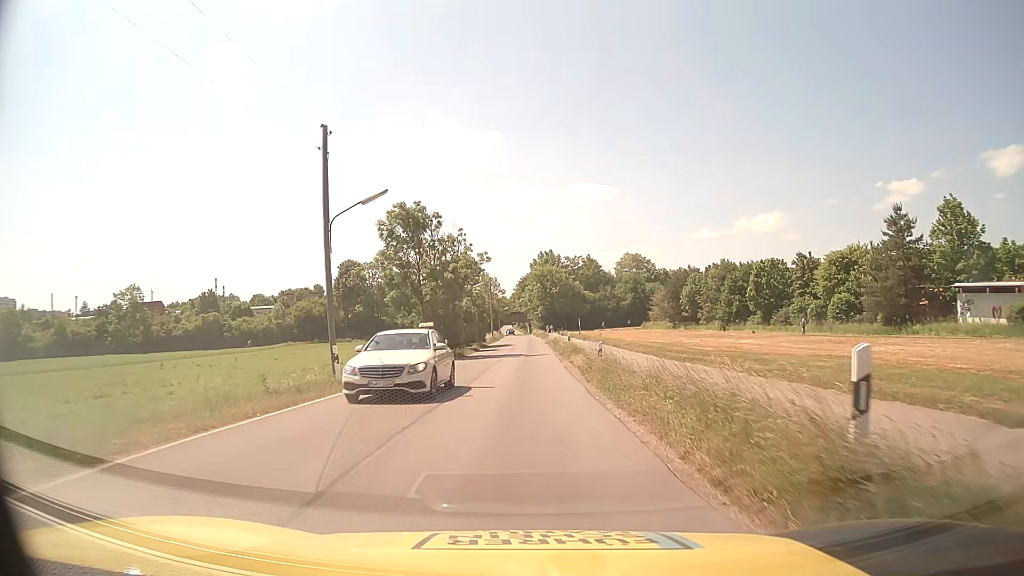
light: Day
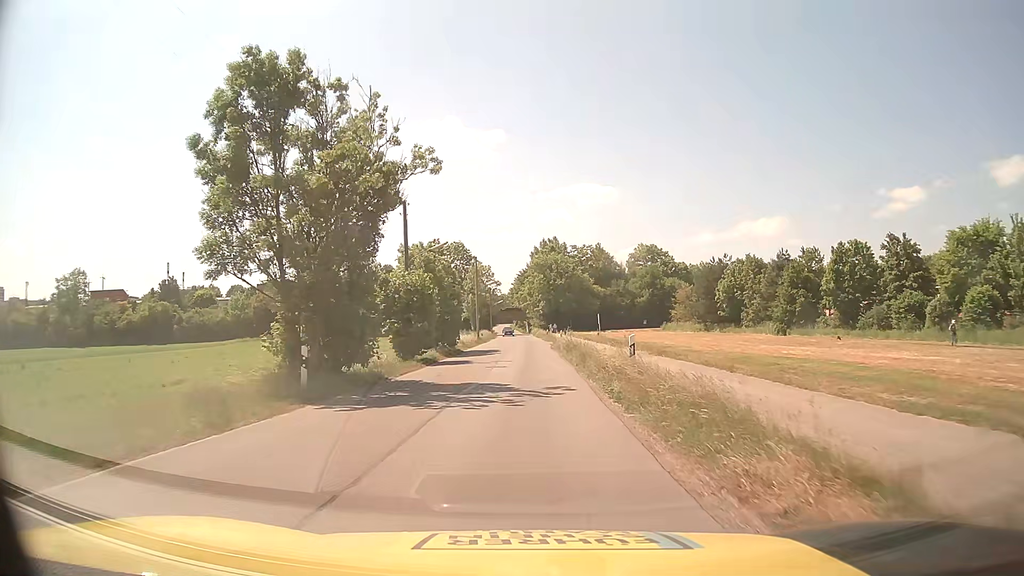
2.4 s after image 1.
(+0.1, +24.4) m; 0°
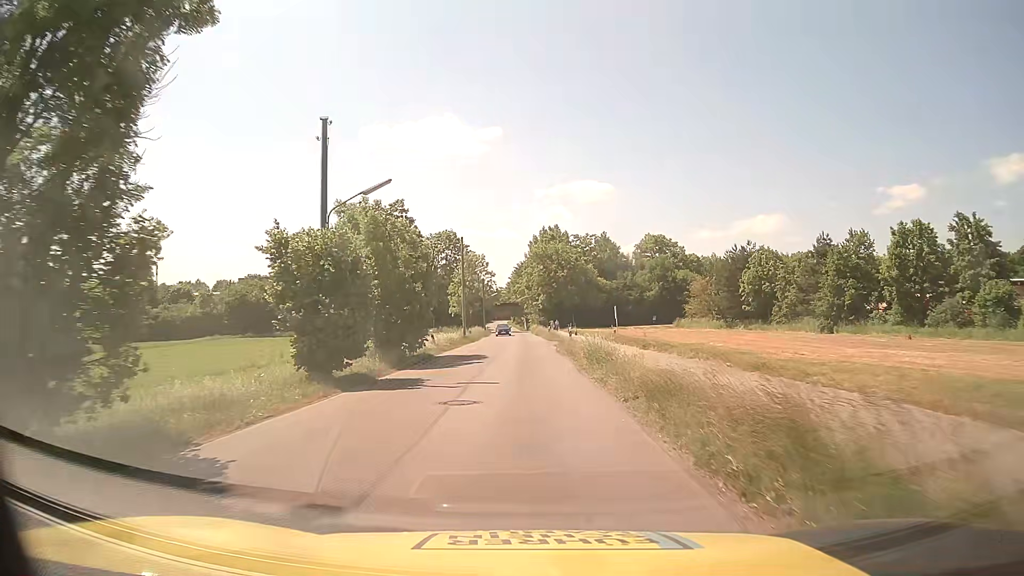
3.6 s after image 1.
(0.0, +12.7) m; 0°
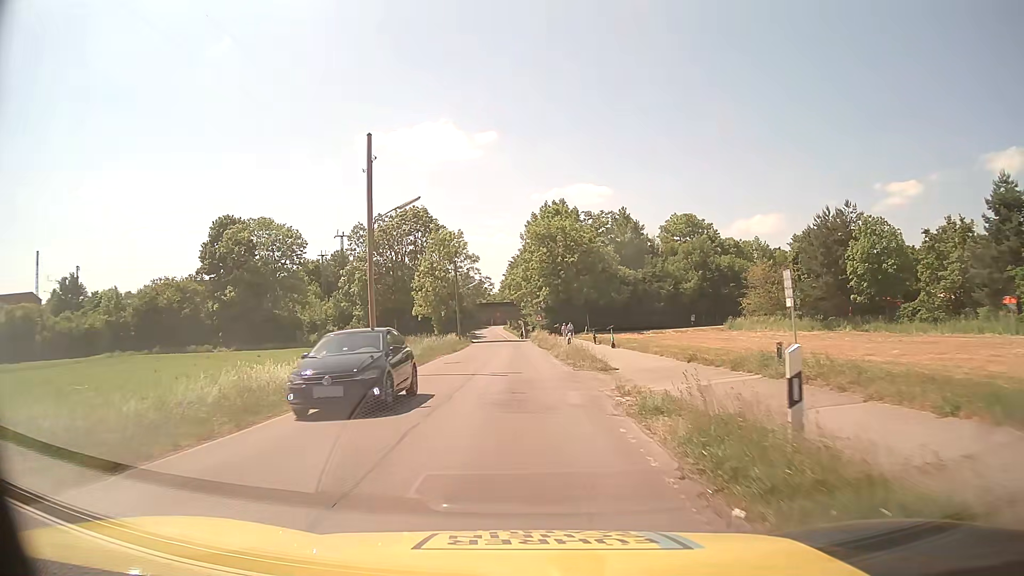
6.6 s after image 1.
(+0.1, +31.9) m; 0°
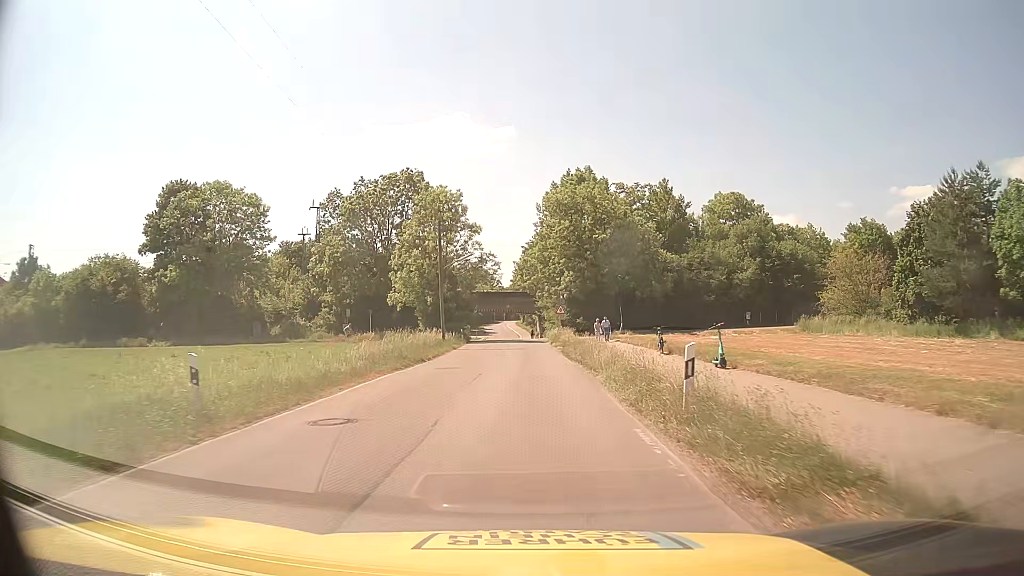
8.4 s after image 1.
(-0.3, +19.8) m; -1°
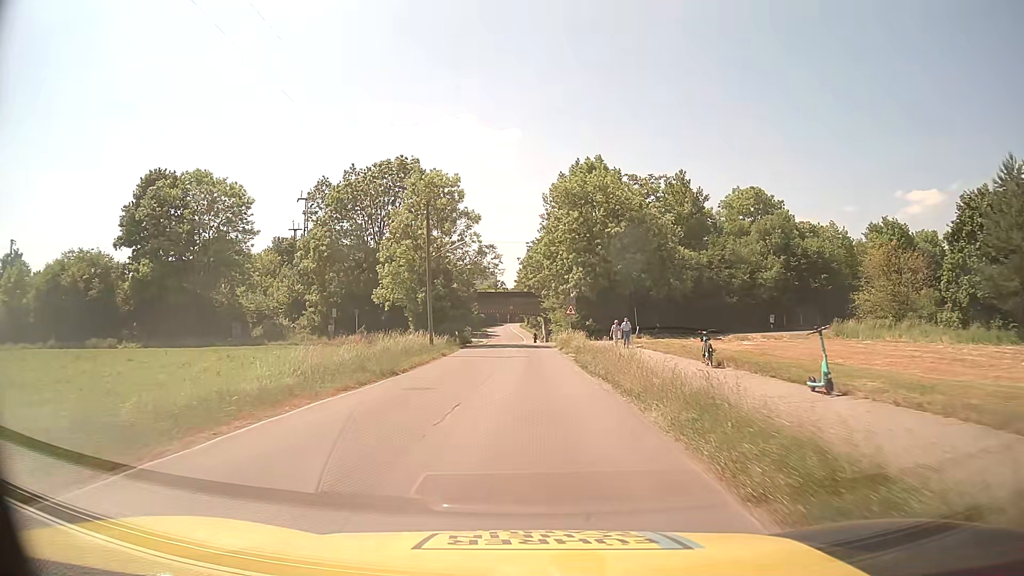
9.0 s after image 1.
(0.0, +6.7) m; -1°
